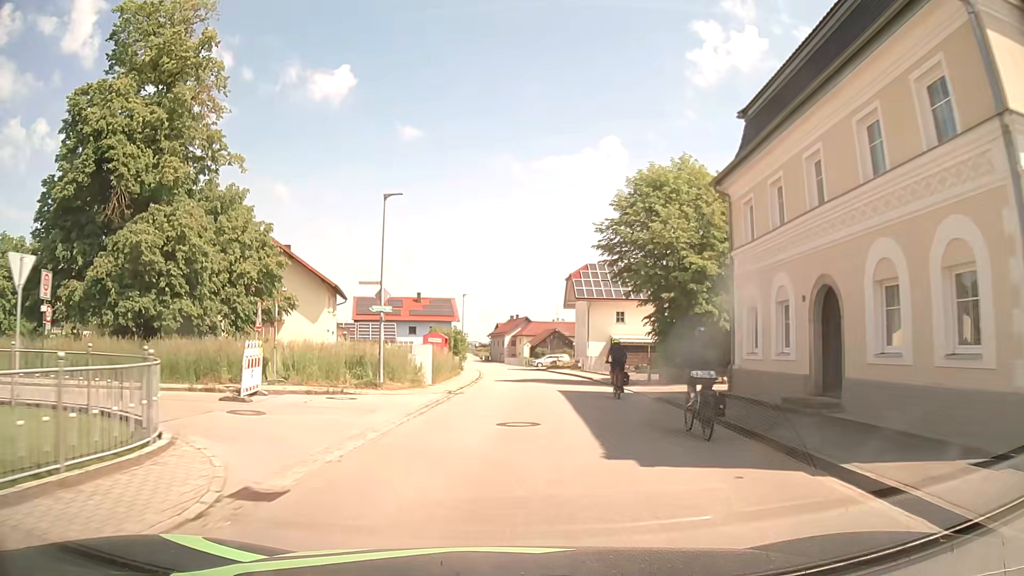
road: secondary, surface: asphalt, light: Day
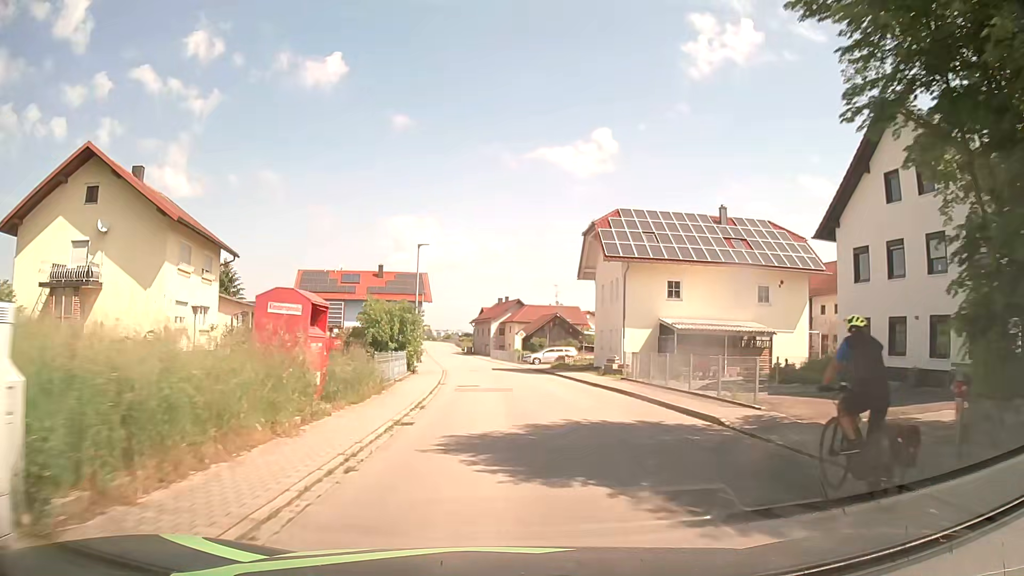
(+0.3, +23.0) m; +1°
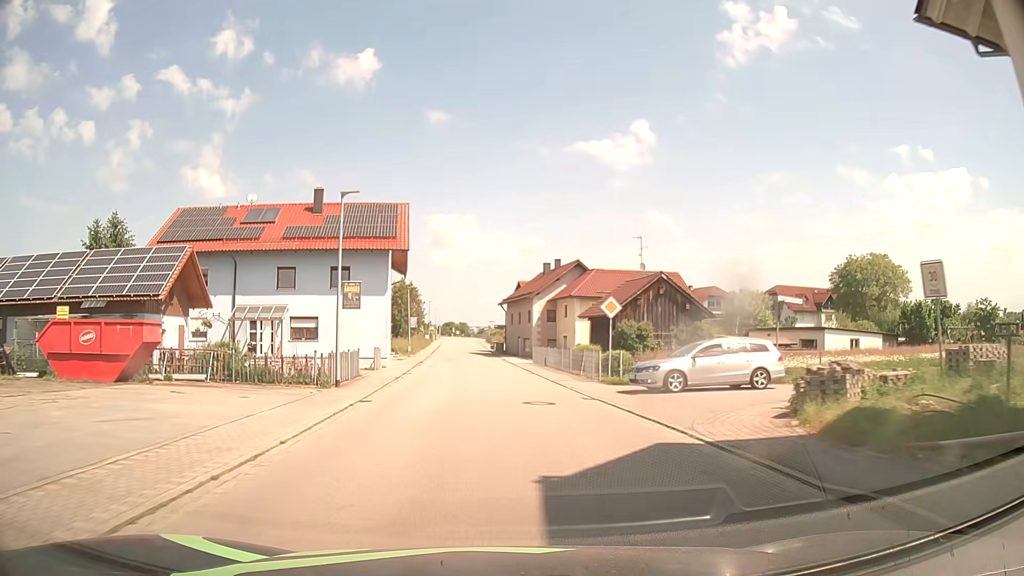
(-0.8, +38.7) m; -4°
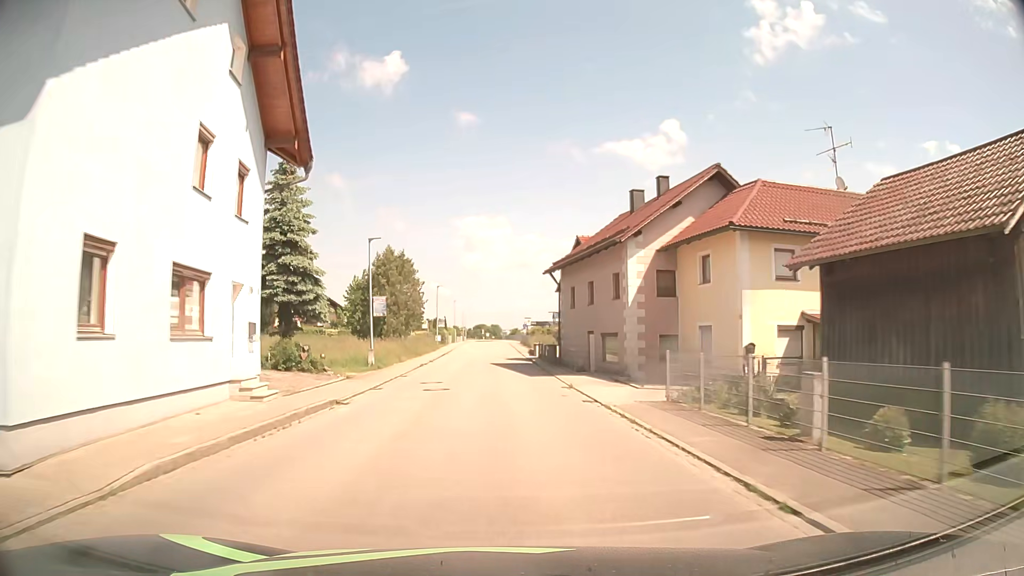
(-1.0, +30.7) m; -3°
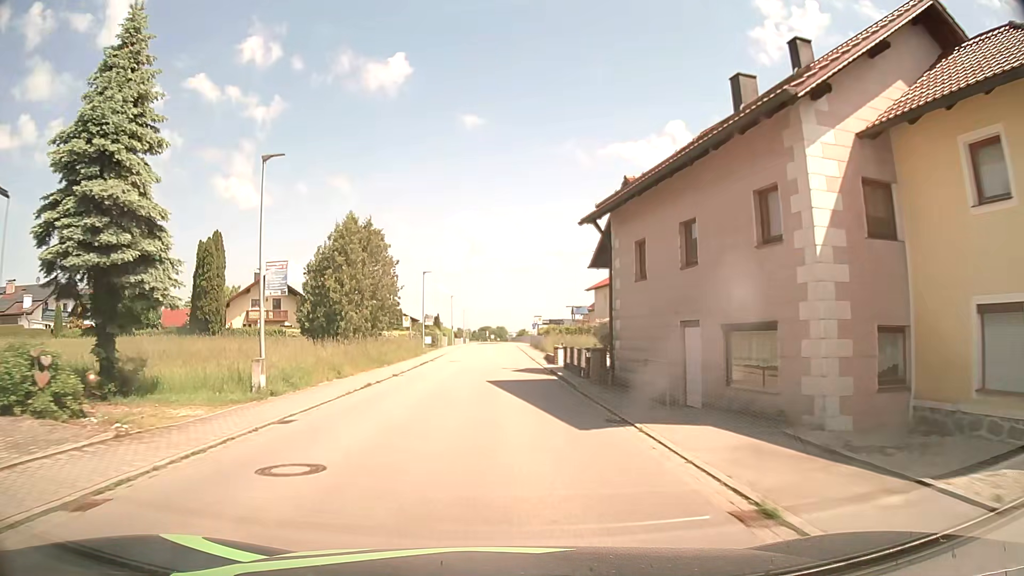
(0.0, +15.2) m; 0°
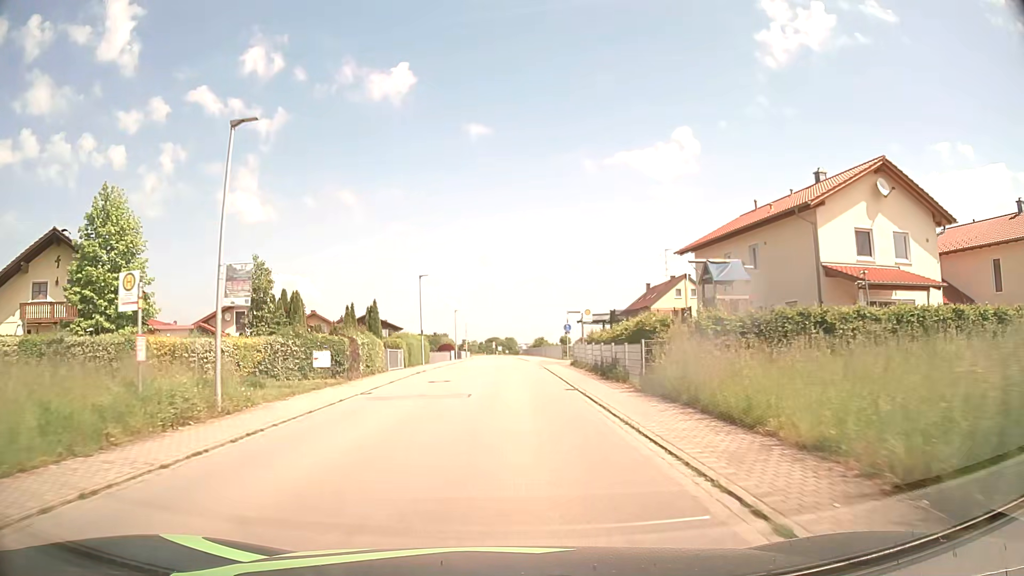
(-0.7, +37.7) m; -1°
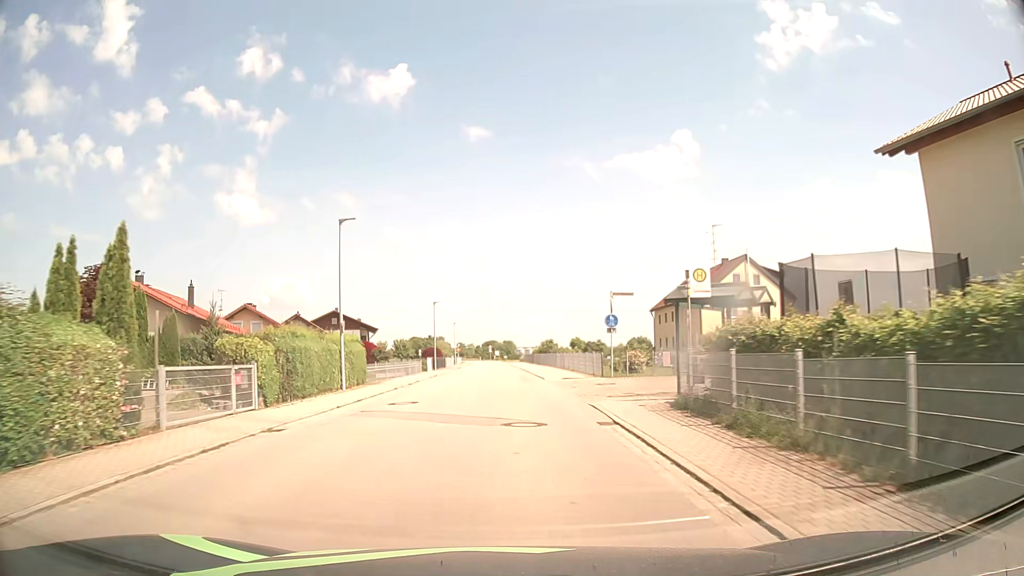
(-0.1, +22.5) m; 0°
